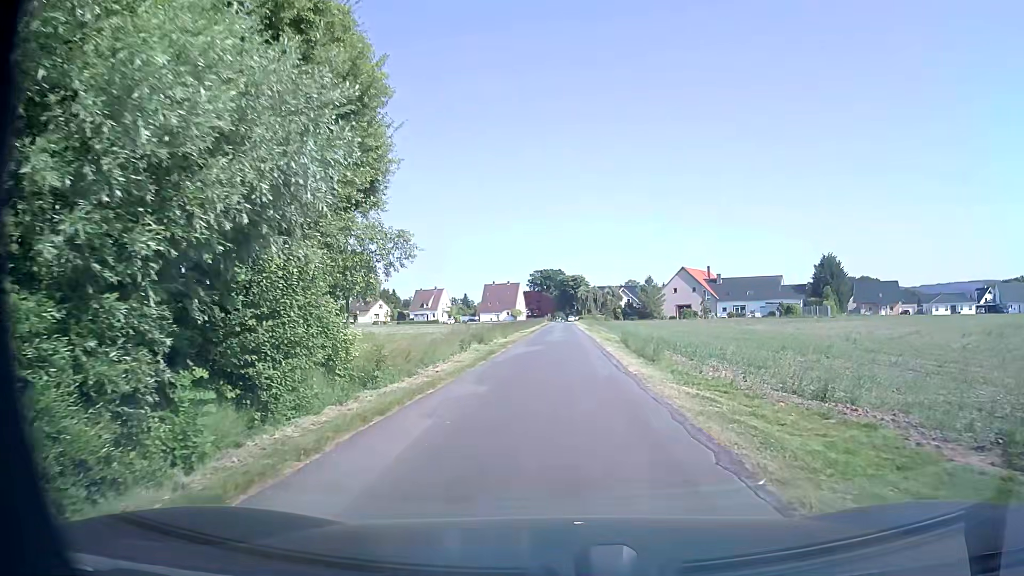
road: unclassified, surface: asphalt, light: Day
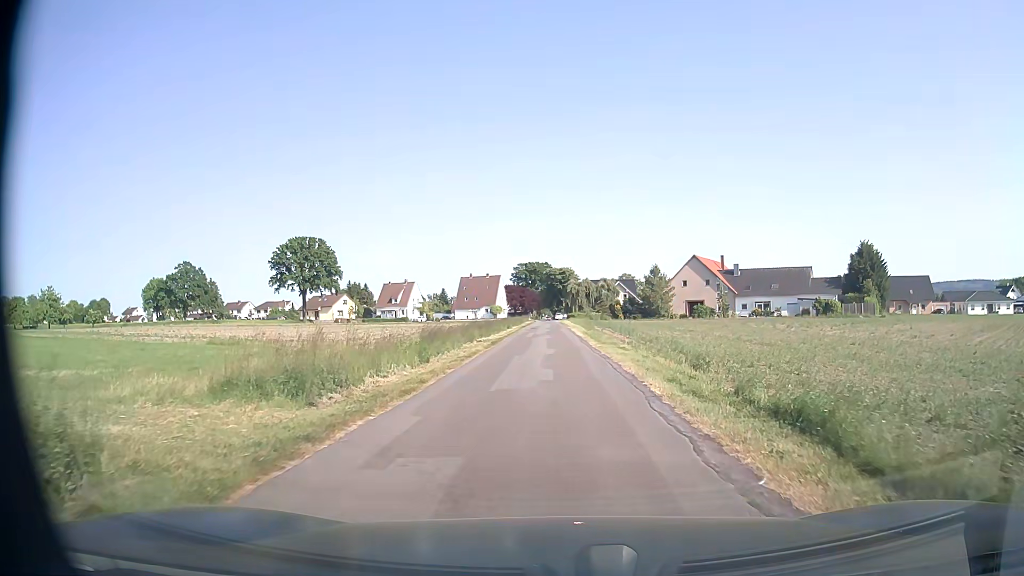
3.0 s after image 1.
(+0.1, +22.9) m; +1°
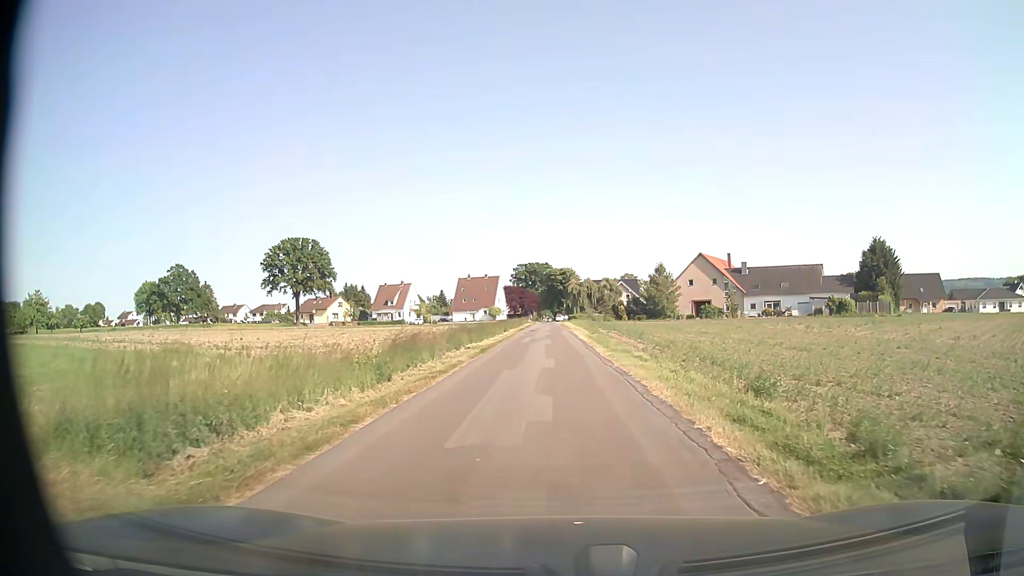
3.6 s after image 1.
(0.0, +4.7) m; 0°
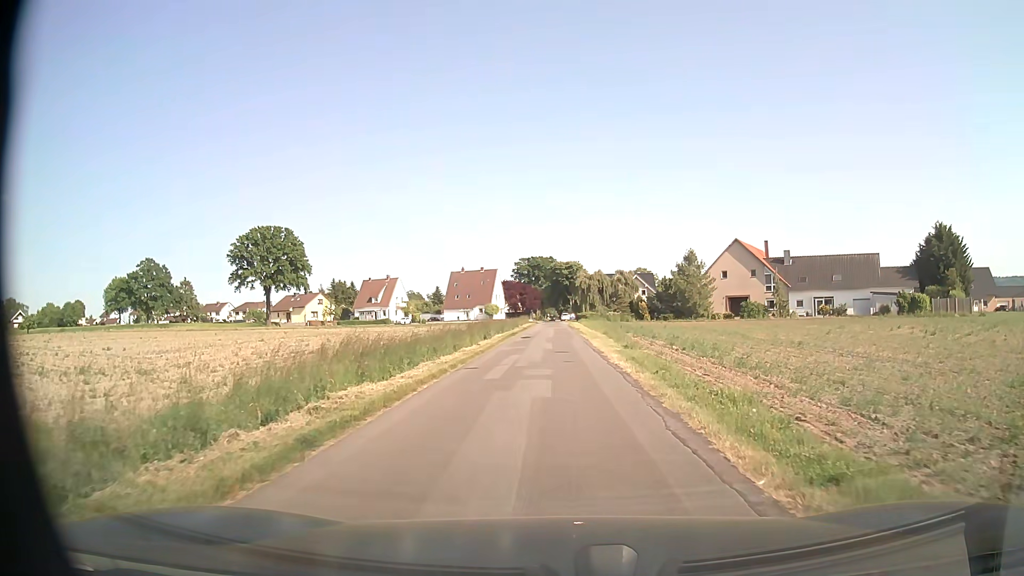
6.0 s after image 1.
(-0.2, +19.0) m; 0°
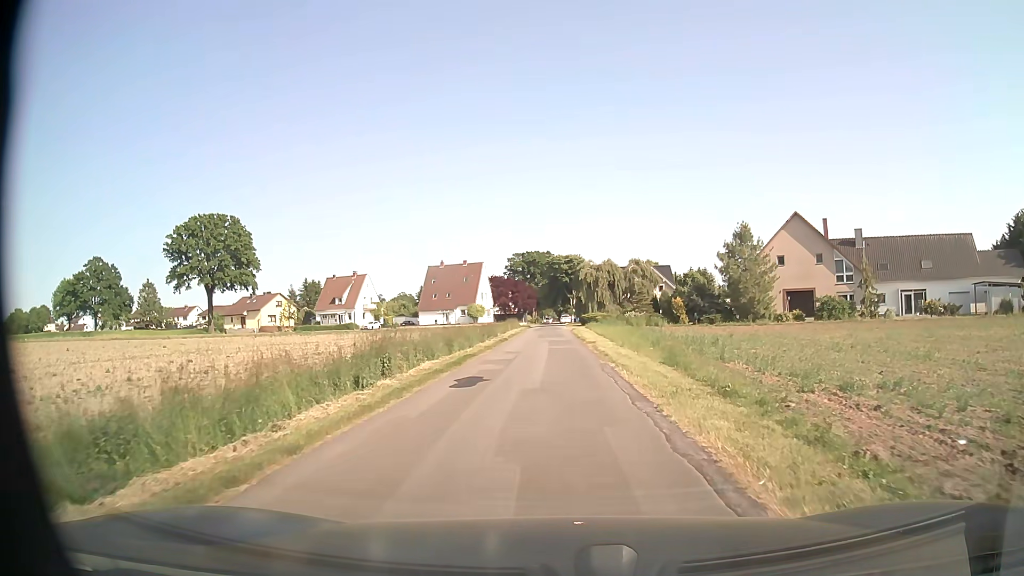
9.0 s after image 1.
(0.0, +23.8) m; 0°
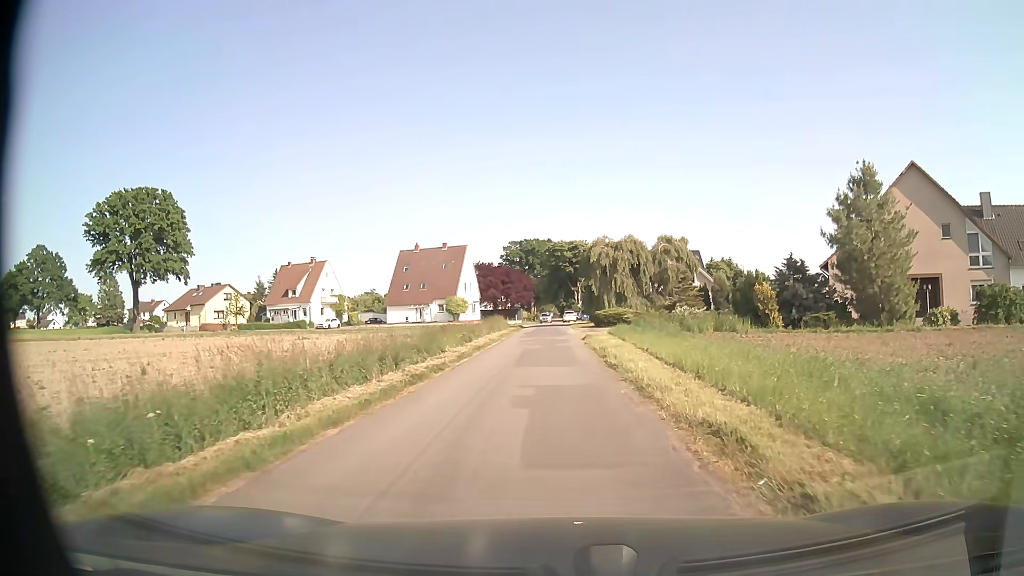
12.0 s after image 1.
(0.0, +23.3) m; 0°
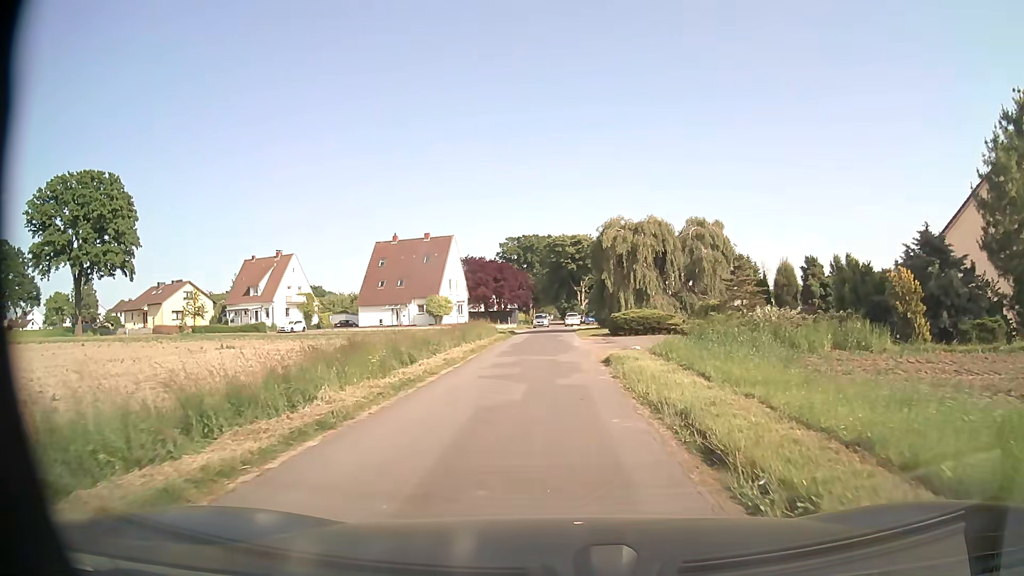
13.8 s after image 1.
(-0.1, +13.8) m; -1°
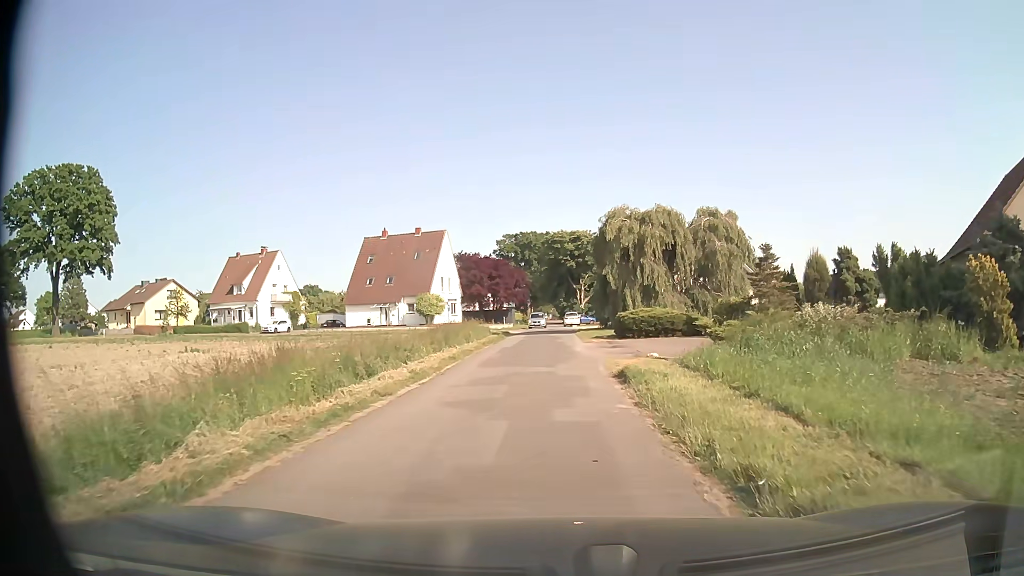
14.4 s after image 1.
(0.0, +4.4) m; 0°
(0, +10) (0, +20) (0, +30) (0, +40) (0, +50) (0, +60) (-1, +70) (-1, +80) (-1, +90) (-1, +100) m
